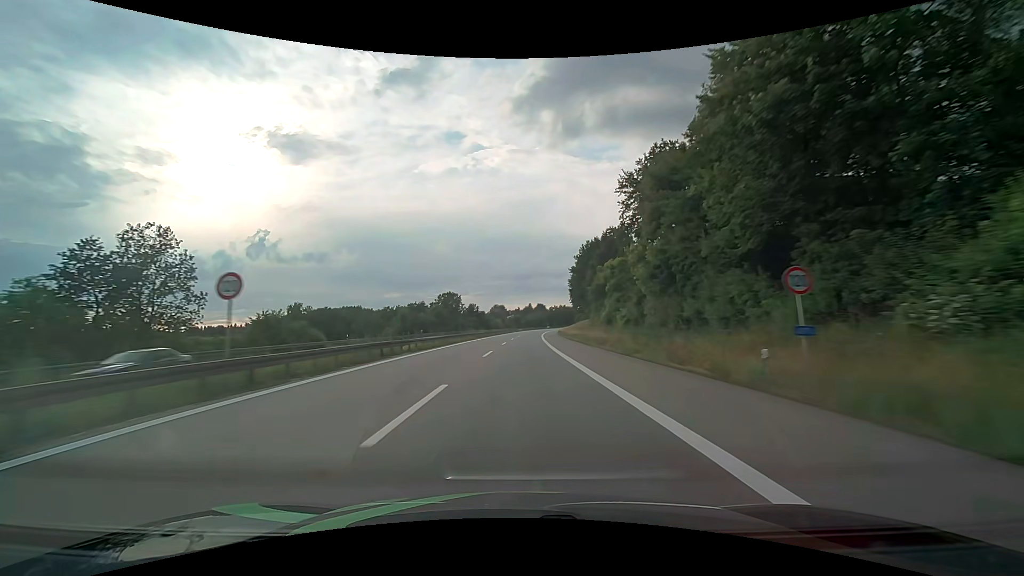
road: motorway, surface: asphalt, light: Day
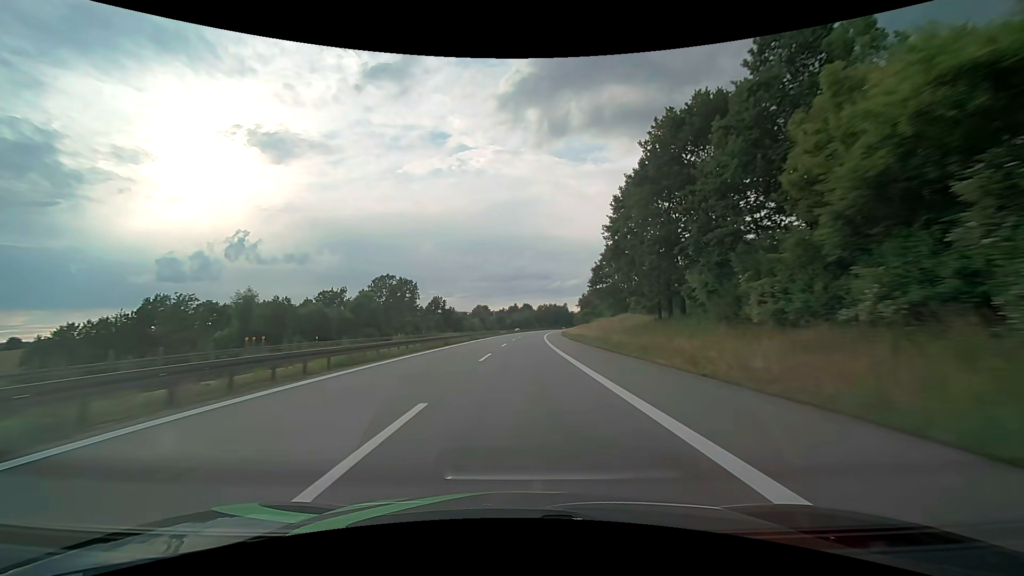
(+0.8, +57.0) m; +2°
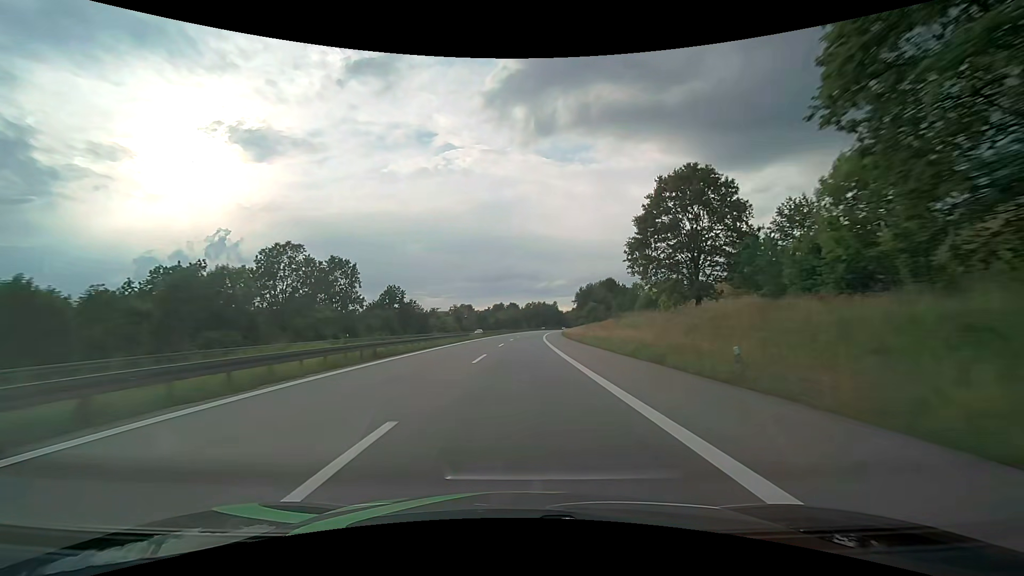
(+0.4, +38.0) m; +1°
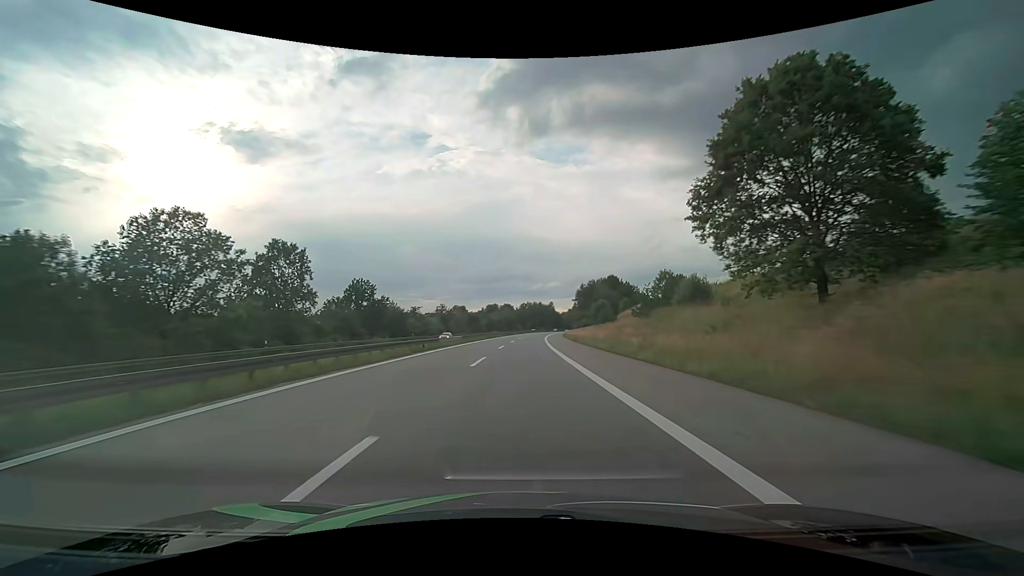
(+0.2, +19.0) m; +1°
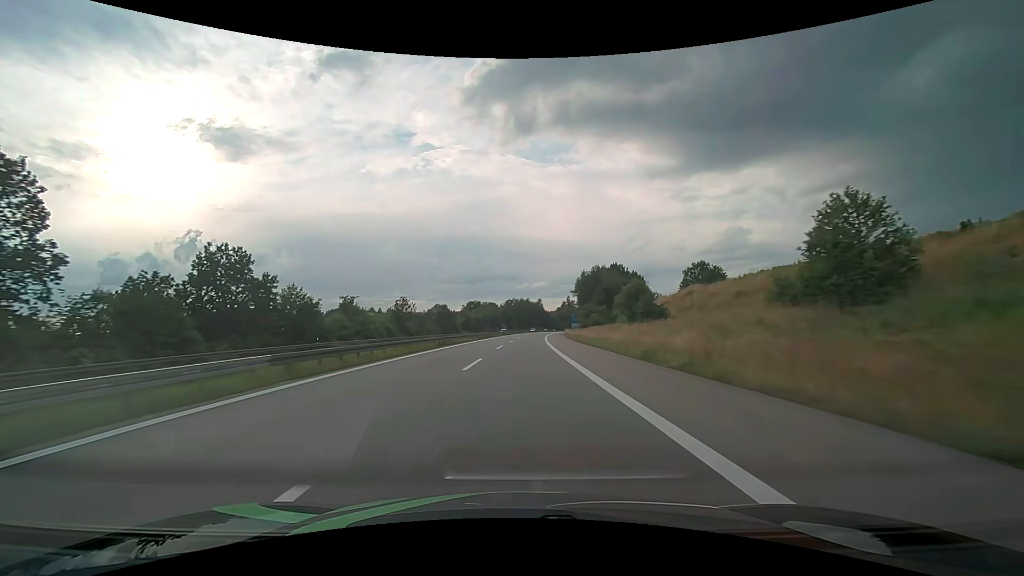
(+0.5, +38.0) m; +2°
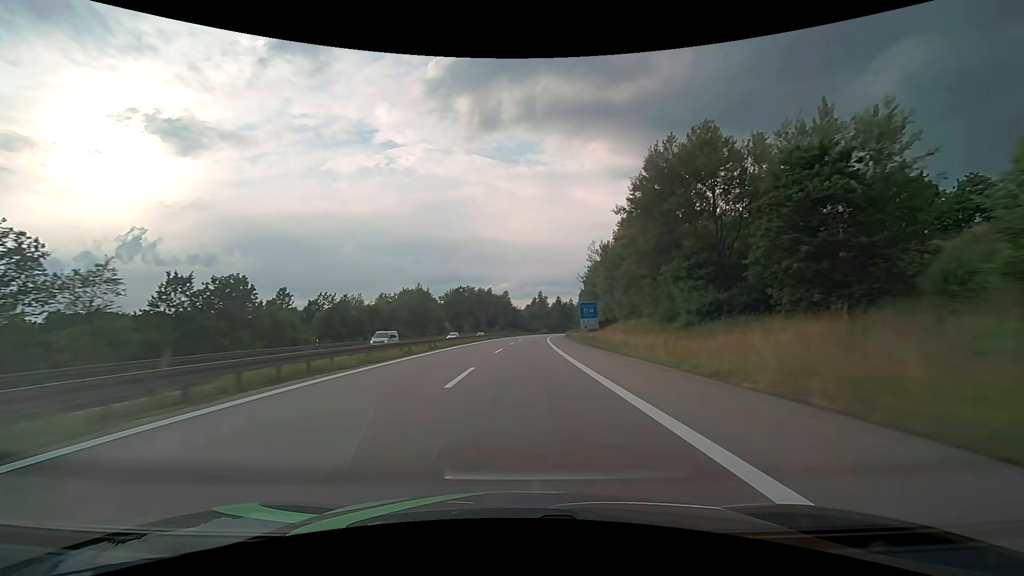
(+3.3, +95.0) m; +4°
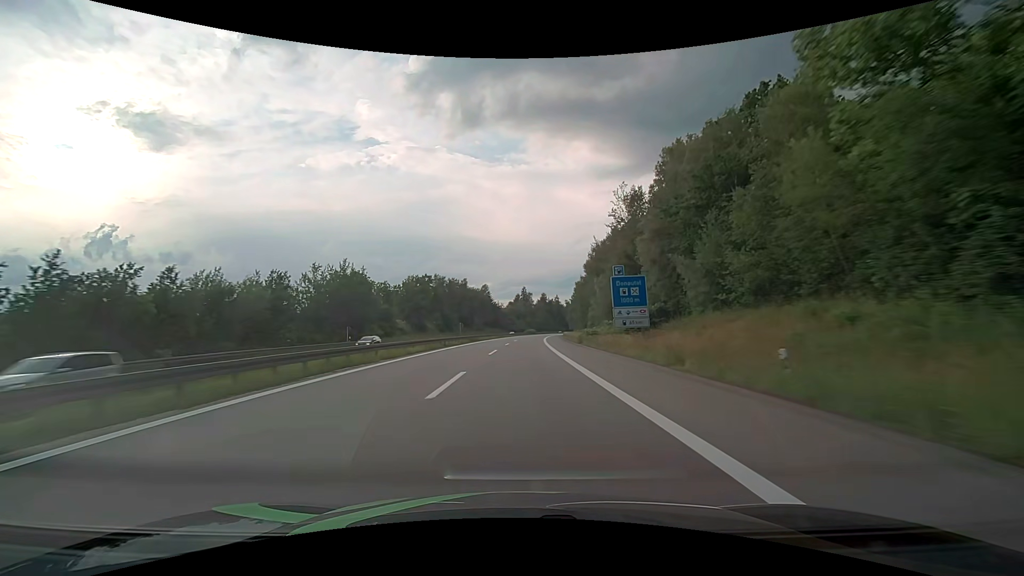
(+0.6, +38.0) m; +2°
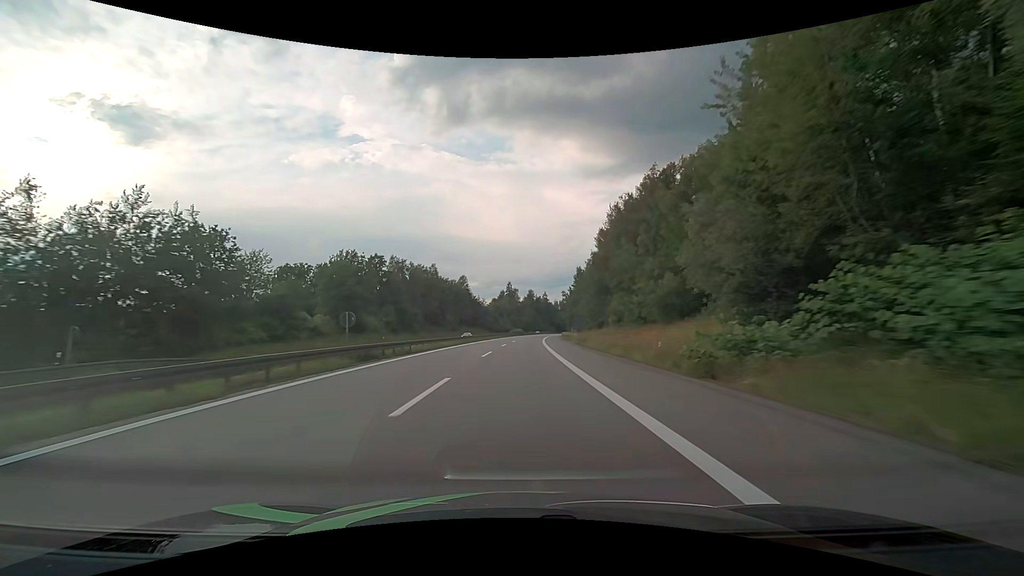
(+0.5, +38.0) m; +2°
(0, +10) (0, +20) (0, +30) (+1, +40) (+1, +50) (+1, +60) (+2, +70) (+2, +80) (+3, +90) (+3, +100) m
